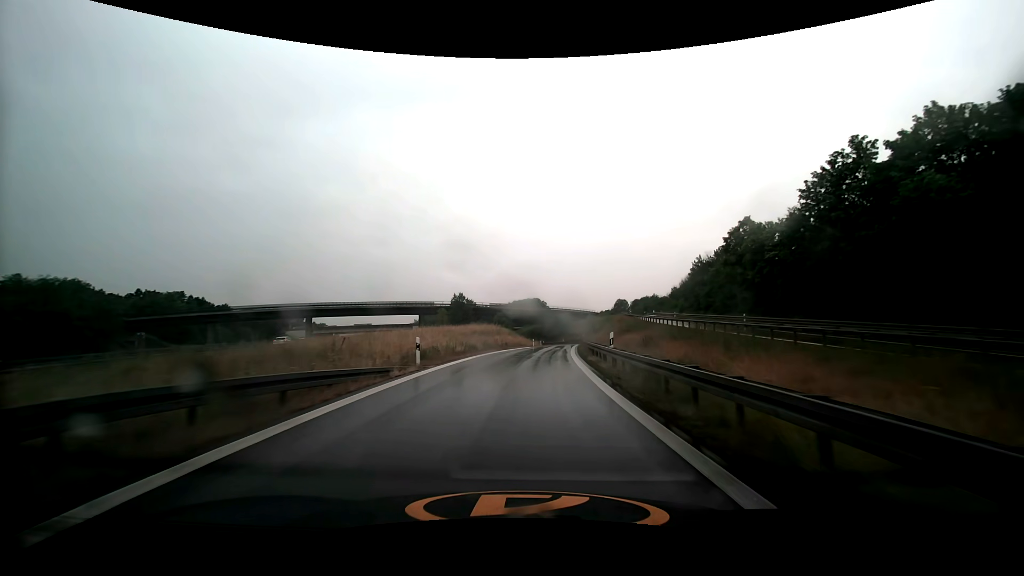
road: motorway_link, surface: asphalt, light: Day
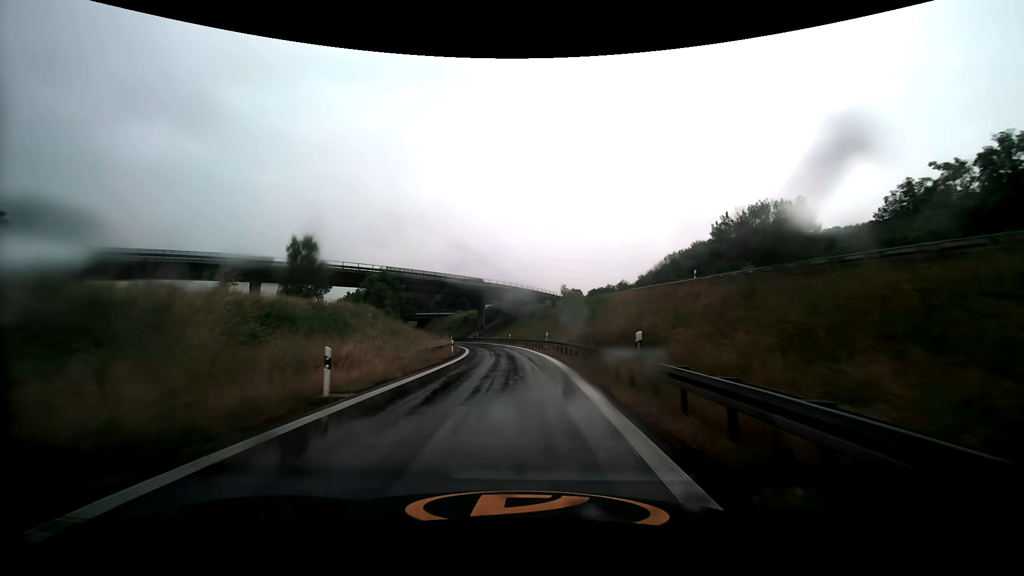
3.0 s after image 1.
(+4.2, +57.0) m; +6°
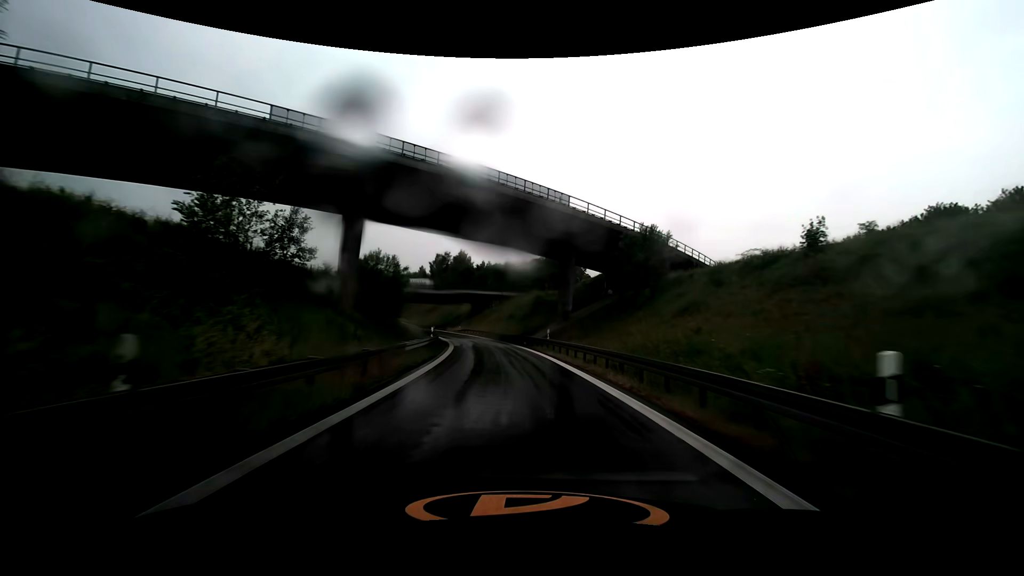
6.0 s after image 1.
(-3.8, +56.9) m; -10°
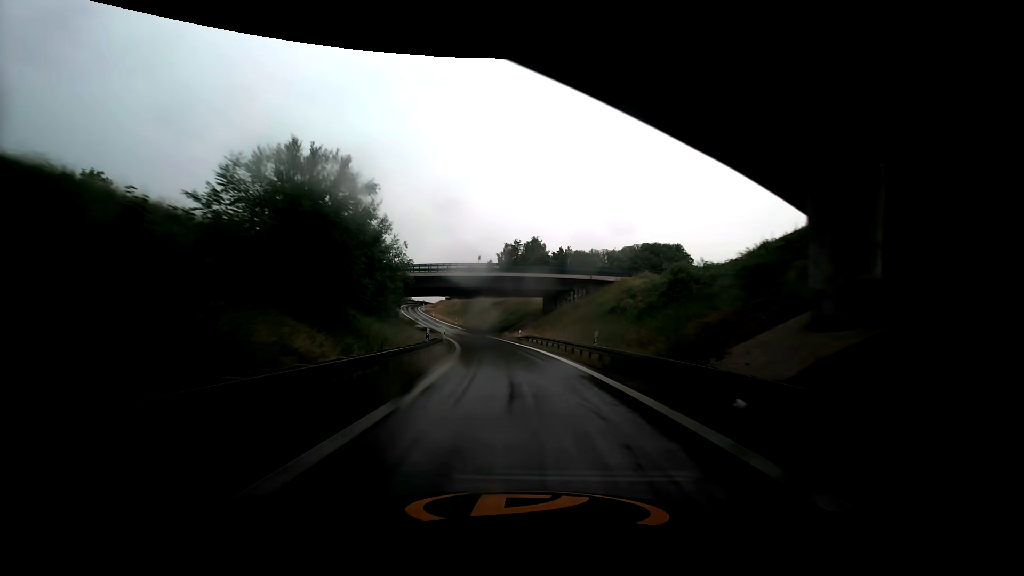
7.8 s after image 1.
(-2.6, +34.8) m; -9°
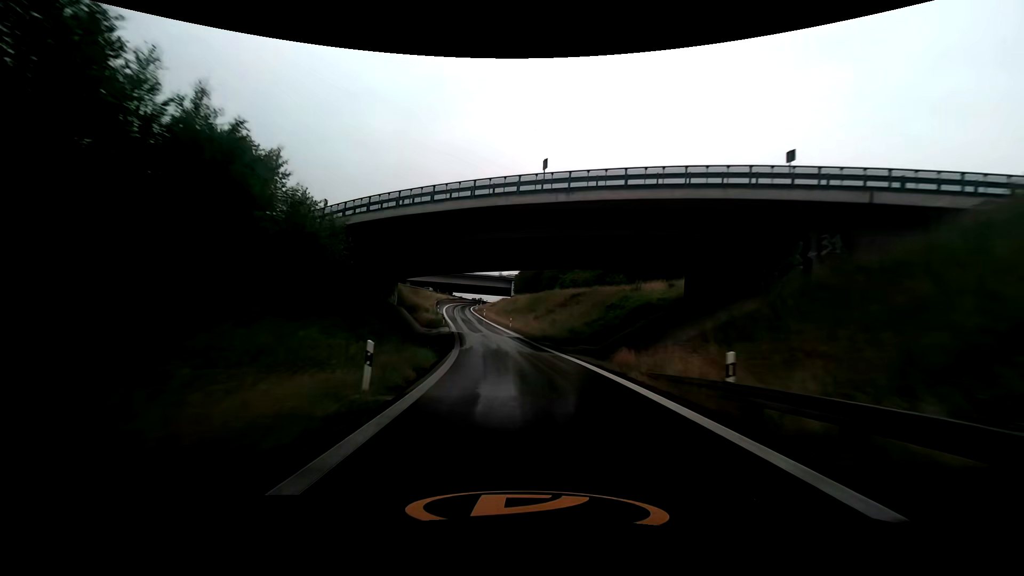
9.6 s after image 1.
(-2.7, +35.6) m; -9°
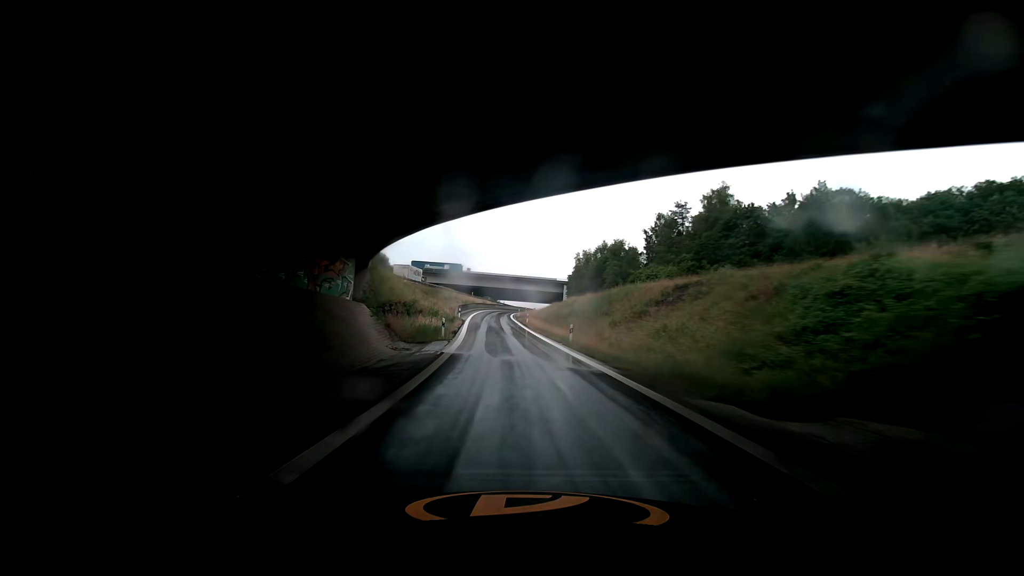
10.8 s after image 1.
(-1.1, +24.2) m; -6°
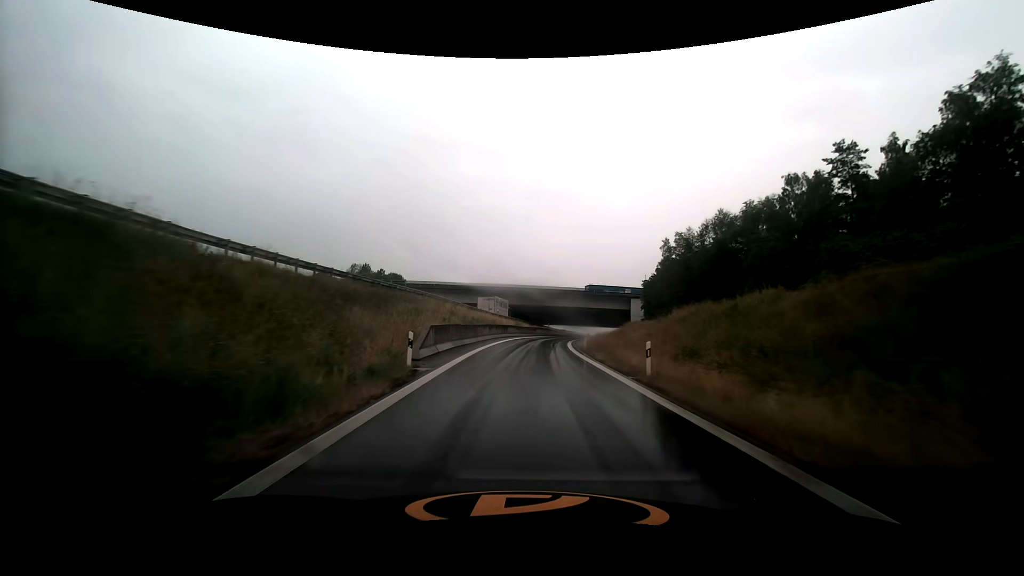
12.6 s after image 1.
(-2.0, +36.2) m; -5°
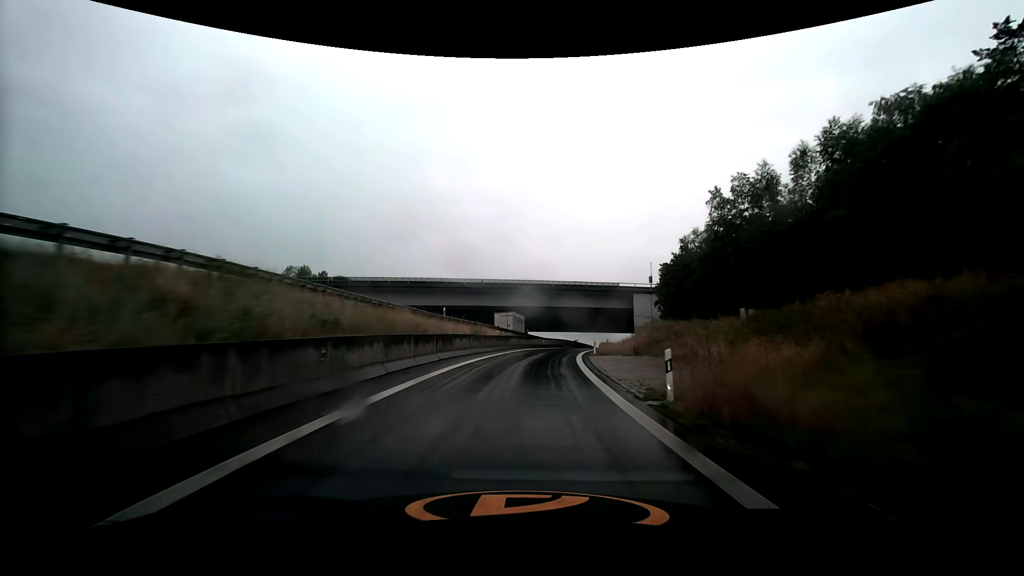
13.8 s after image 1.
(+0.5, +23.5) m; +3°
(0, +10) (+1, +20) (+1, +30) (+3, +40) (+4, +50) (+6, +60) (+9, +69) (+11, +79) (+13, +89) (+15, +99) m
